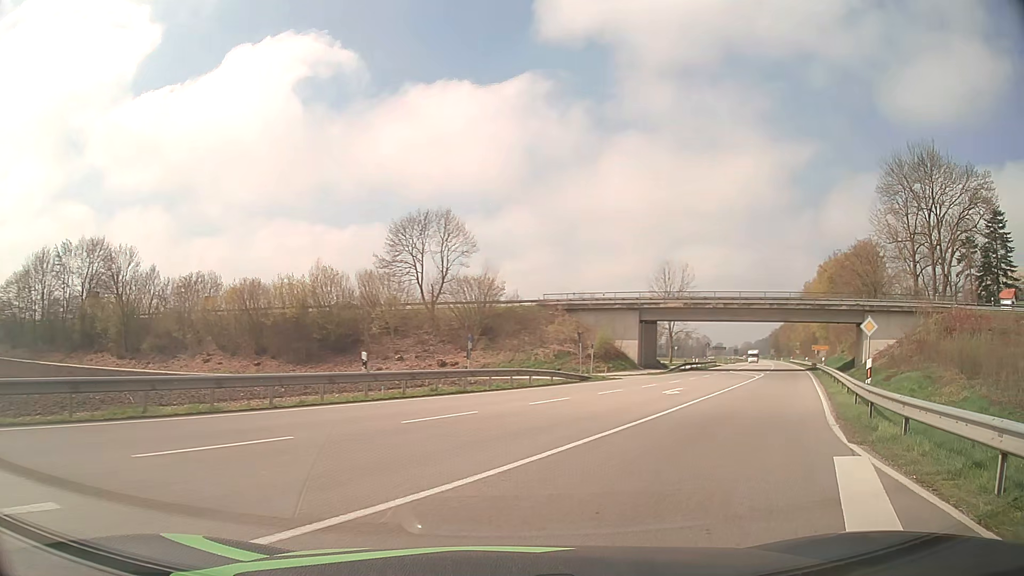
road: primary_link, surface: asphalt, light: Day
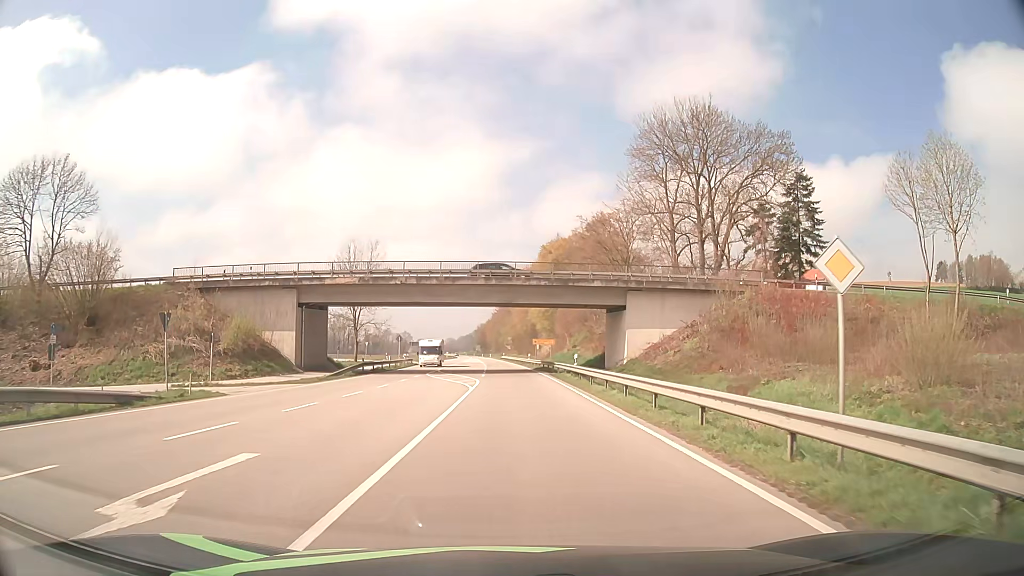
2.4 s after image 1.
(+6.5, +19.0) m; +26°
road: primary
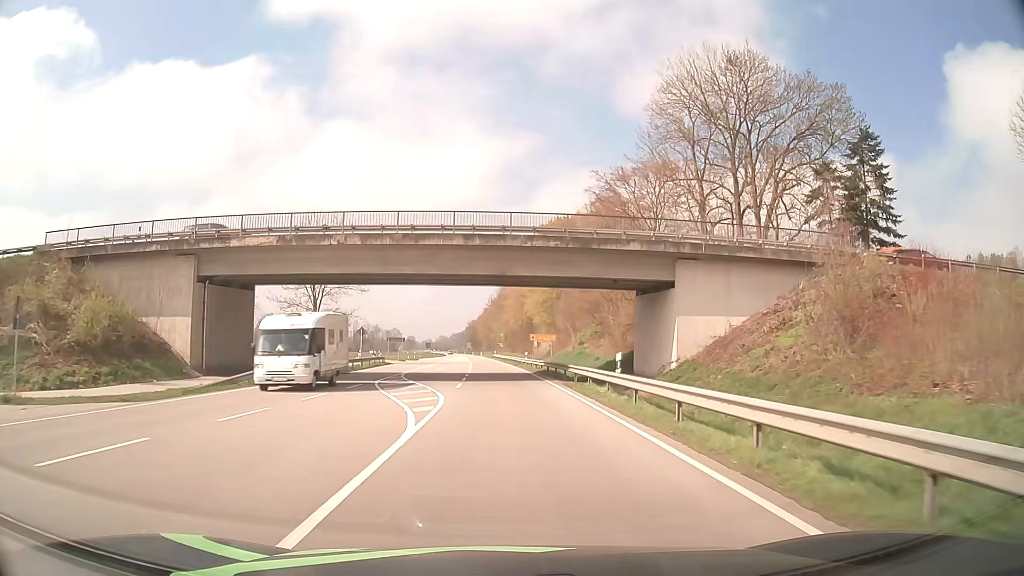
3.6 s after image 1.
(+0.1, +15.8) m; +1°
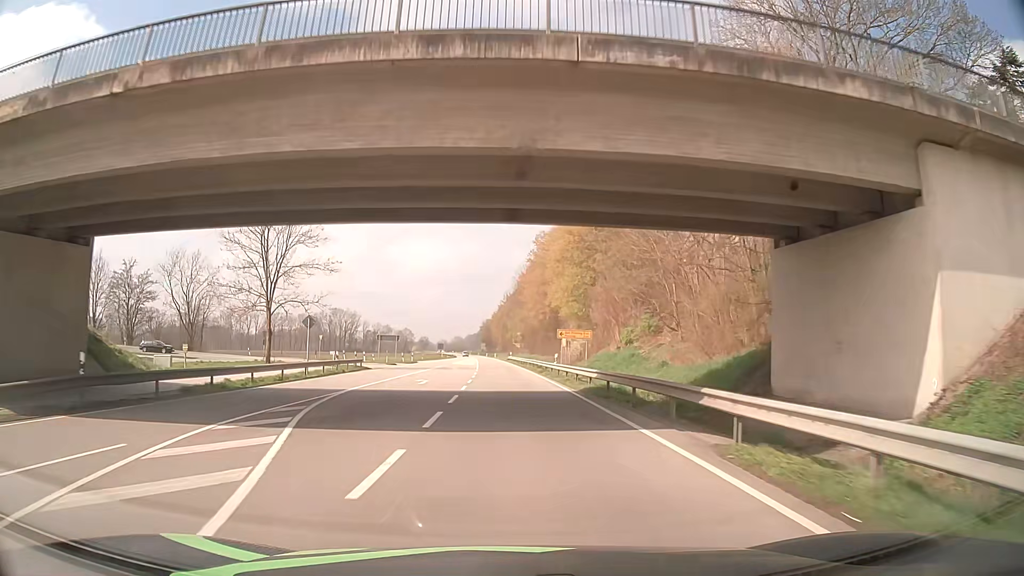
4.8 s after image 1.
(-0.2, +19.5) m; -1°
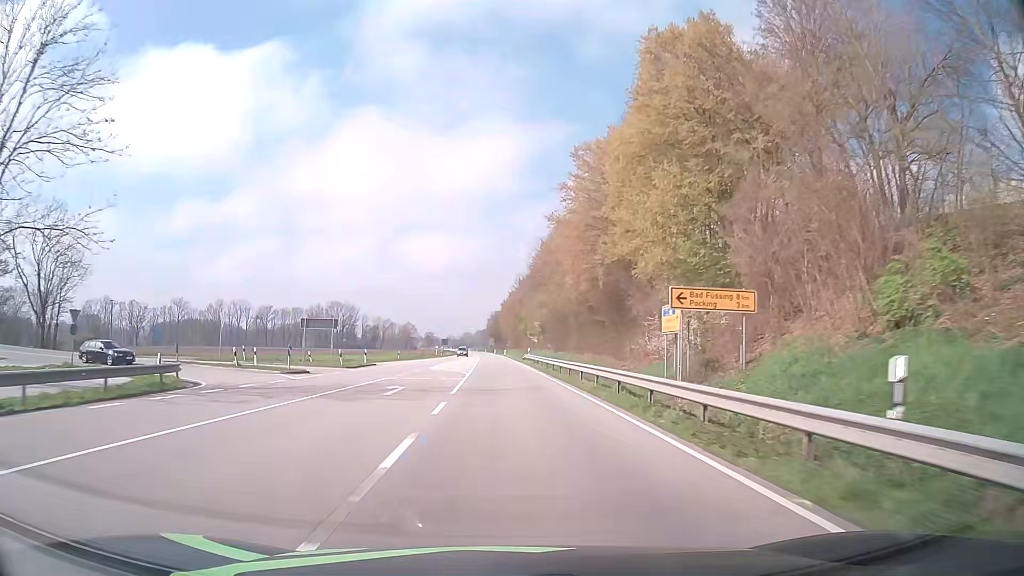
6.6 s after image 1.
(-0.4, +35.3) m; -1°
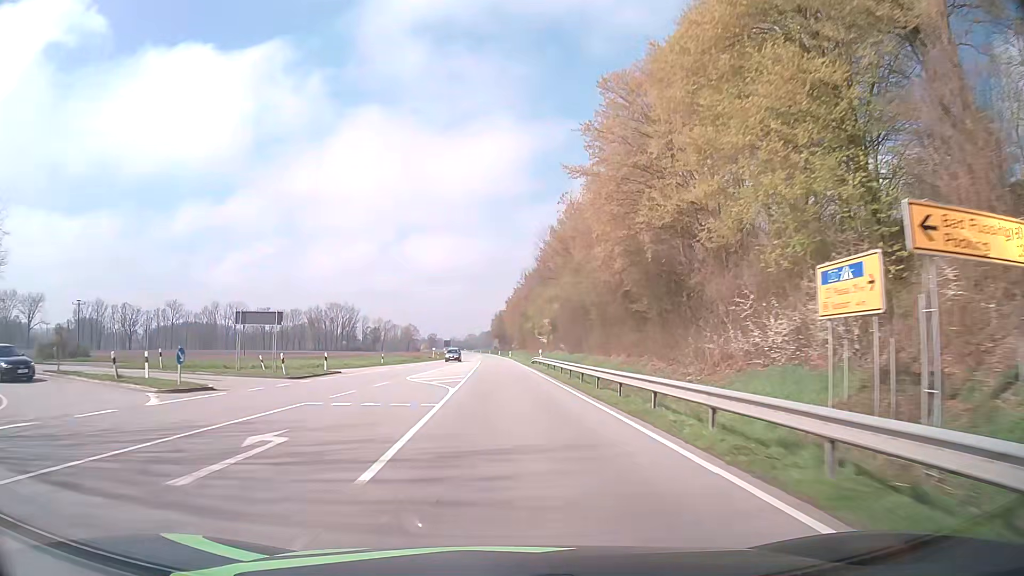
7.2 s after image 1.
(0.0, +12.9) m; 0°
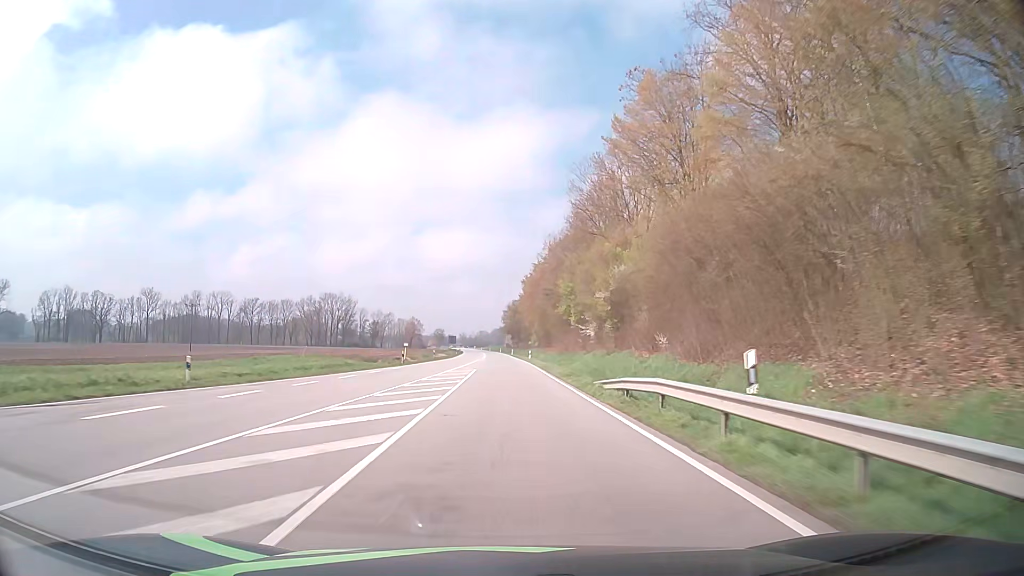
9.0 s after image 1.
(-0.5, +41.5) m; -1°
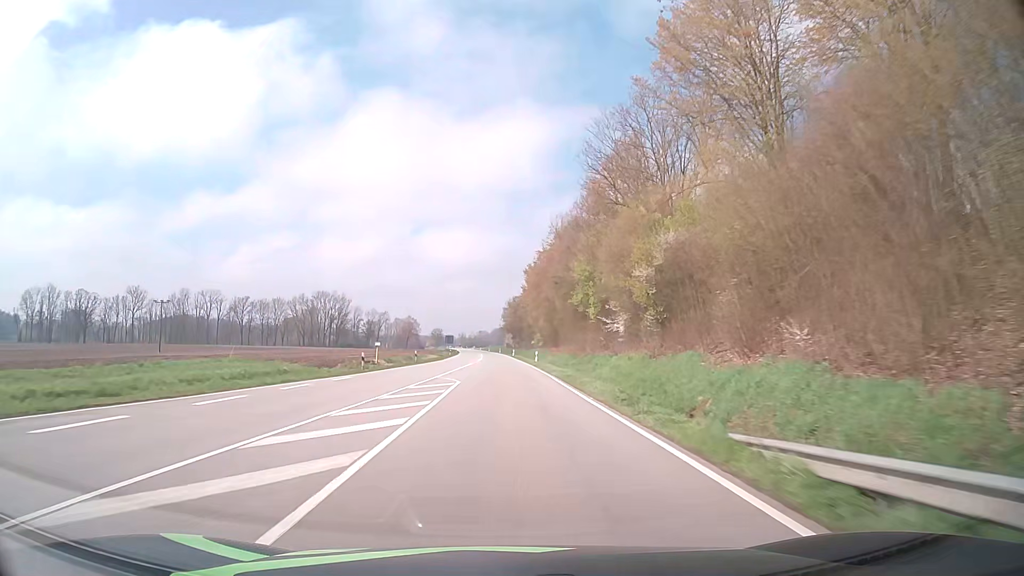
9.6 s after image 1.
(0.0, +14.7) m; 0°
(0, +10) (0, +20) (0, +30) (0, +40) (0, +50) (0, +60) (0, +70) (-1, +80) (-1, +90) (-1, +100) m
